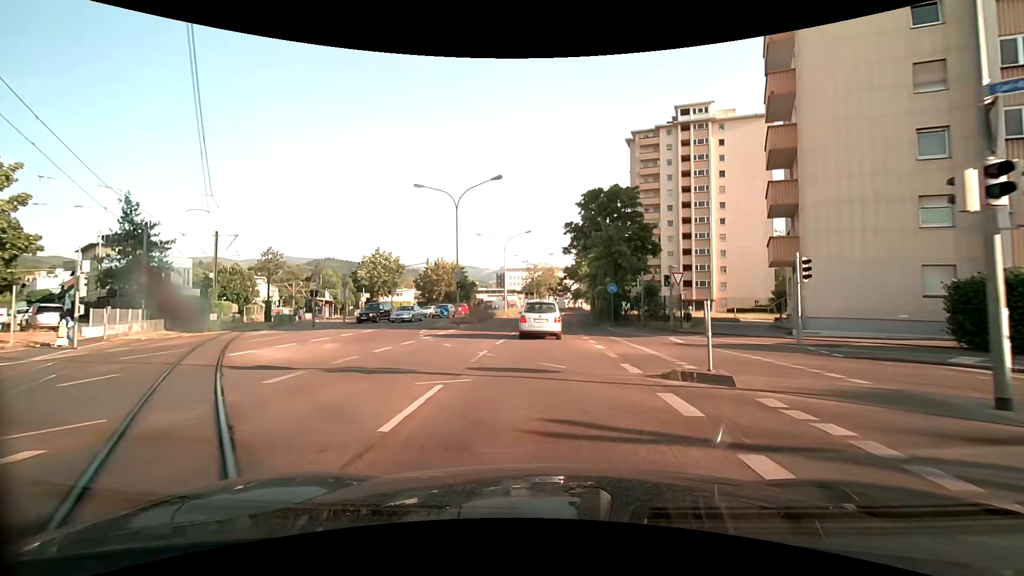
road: secondary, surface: asphalt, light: Day
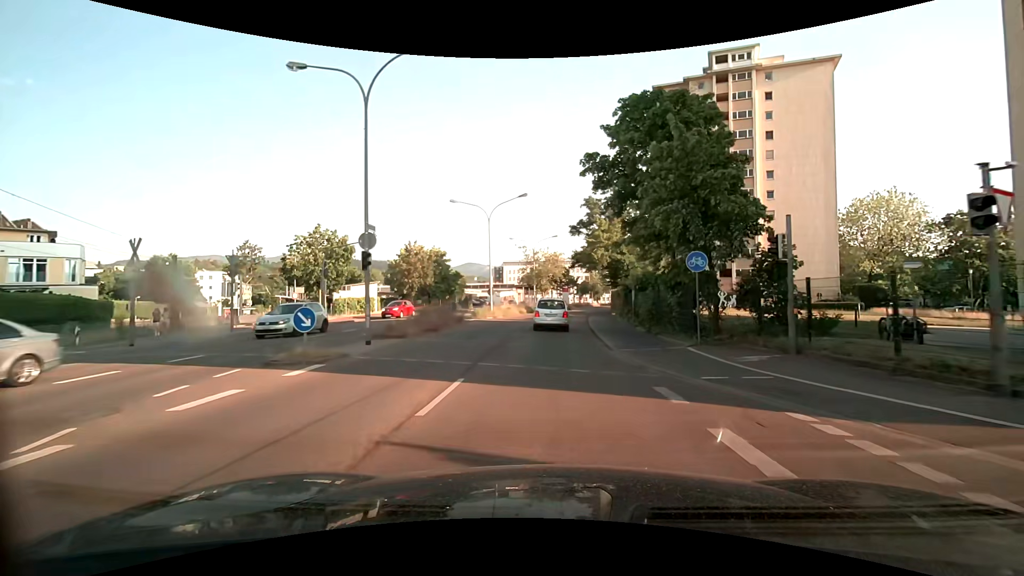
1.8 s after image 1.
(+0.3, +17.7) m; +1°
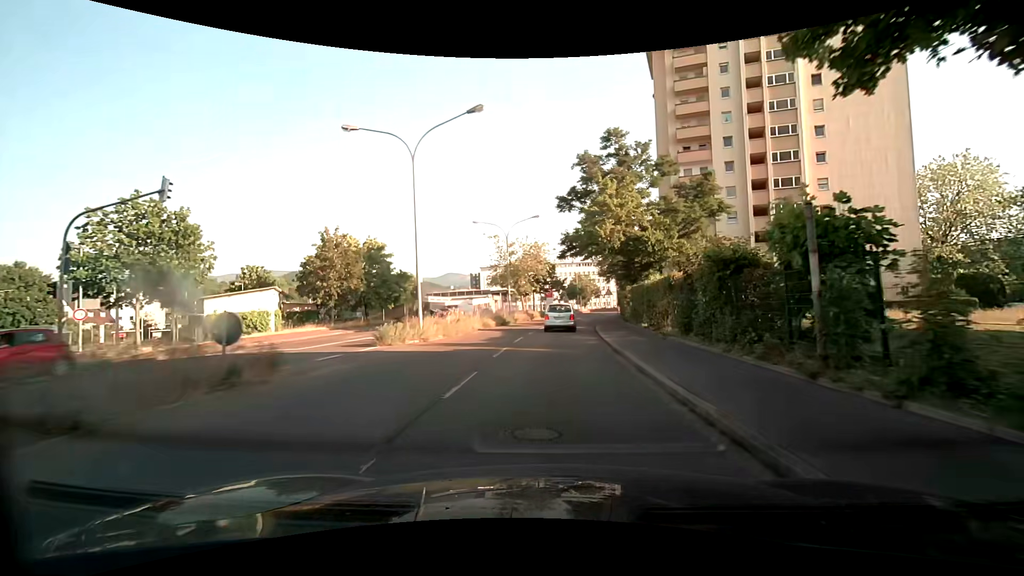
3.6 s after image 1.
(+0.2, +18.9) m; +2°
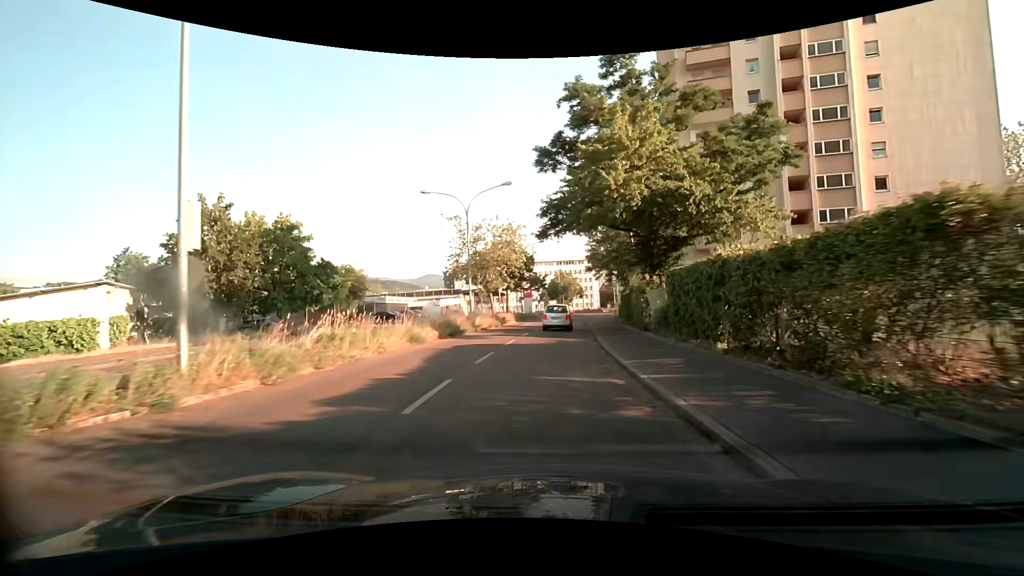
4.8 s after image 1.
(+0.4, +13.0) m; +3°
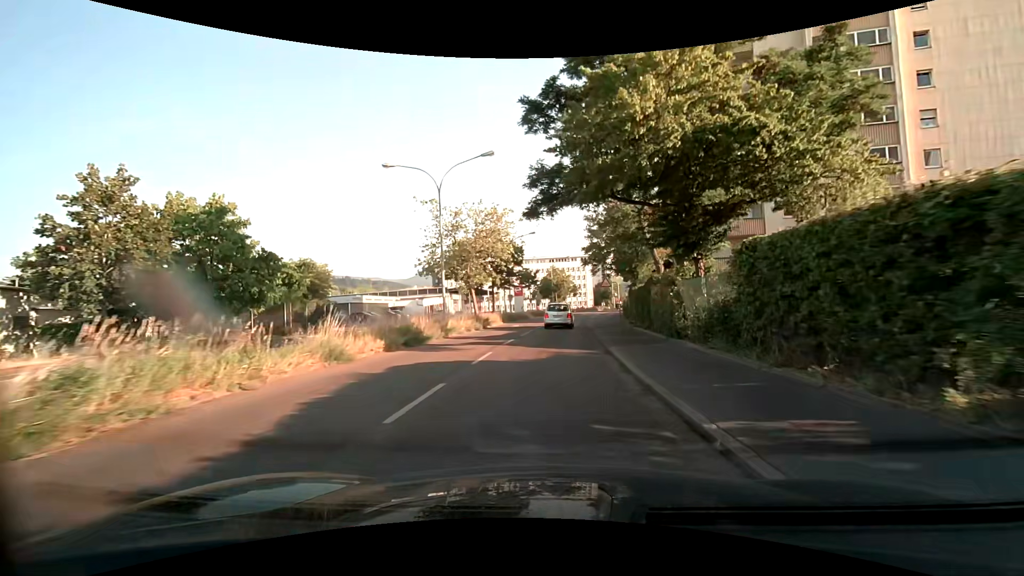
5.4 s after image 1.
(0.0, +6.5) m; +1°
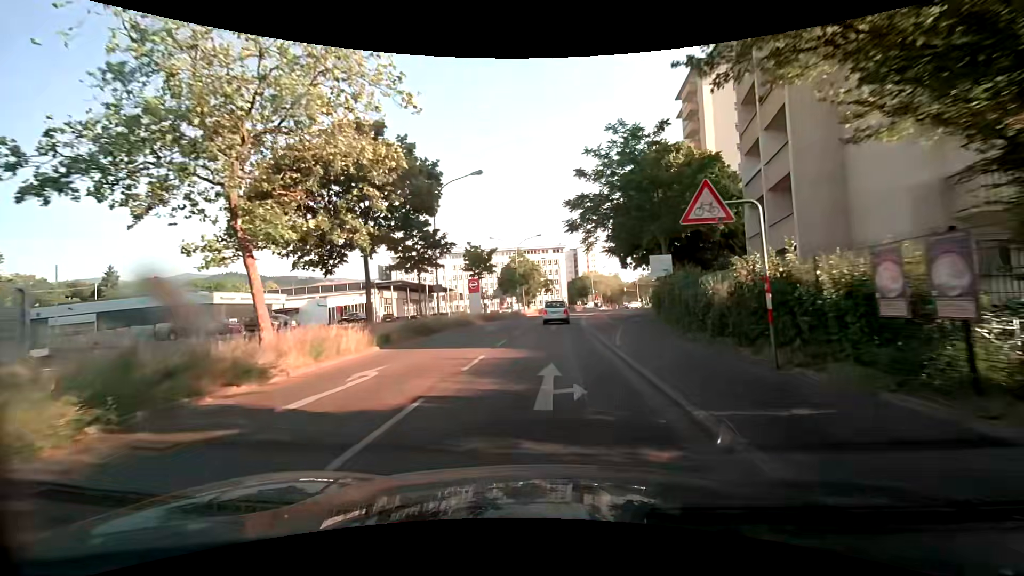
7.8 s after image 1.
(+0.8, +25.6) m; +3°
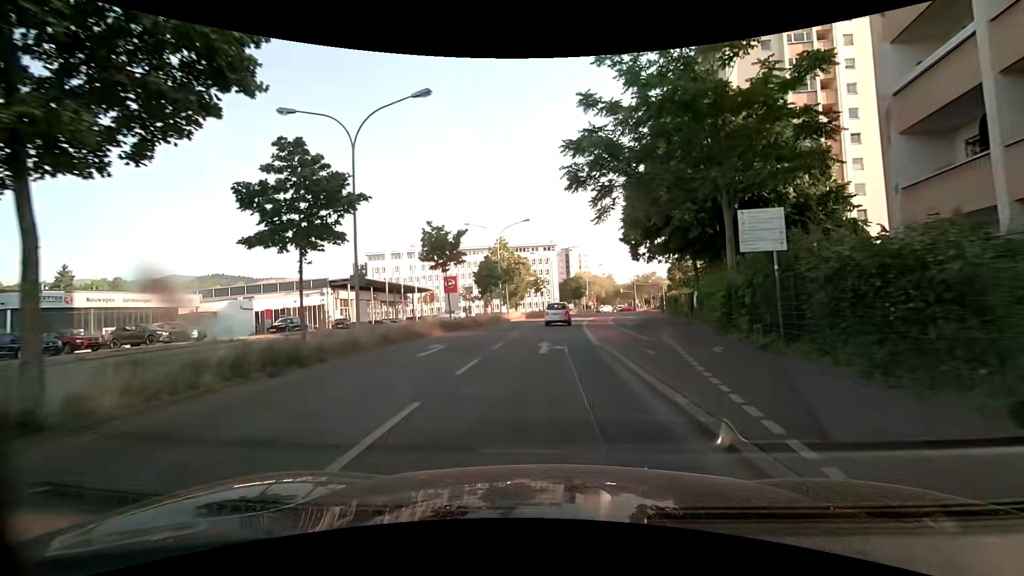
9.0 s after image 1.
(+0.2, +12.1) m; +1°
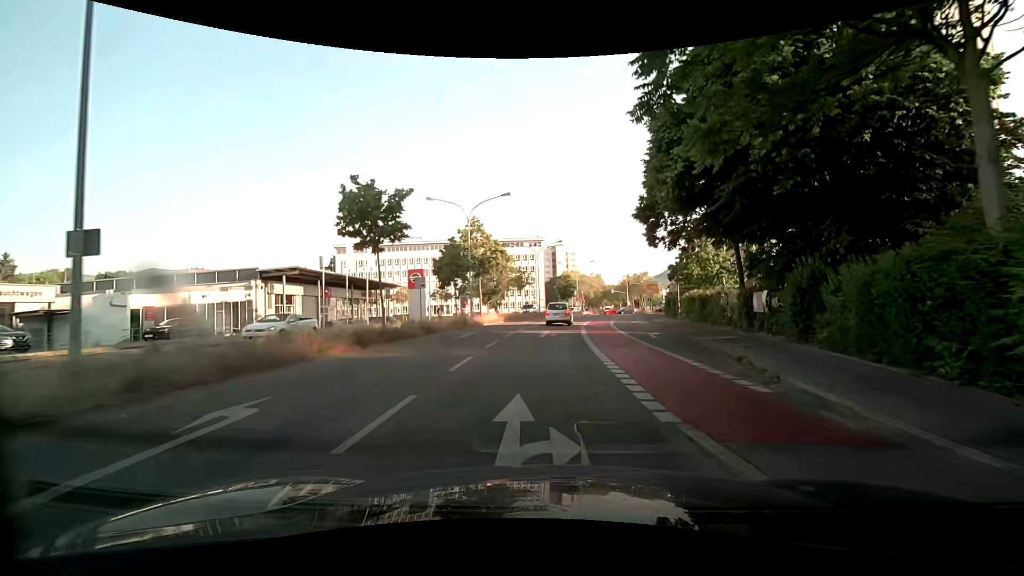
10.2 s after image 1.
(+0.1, +11.2) m; +1°
